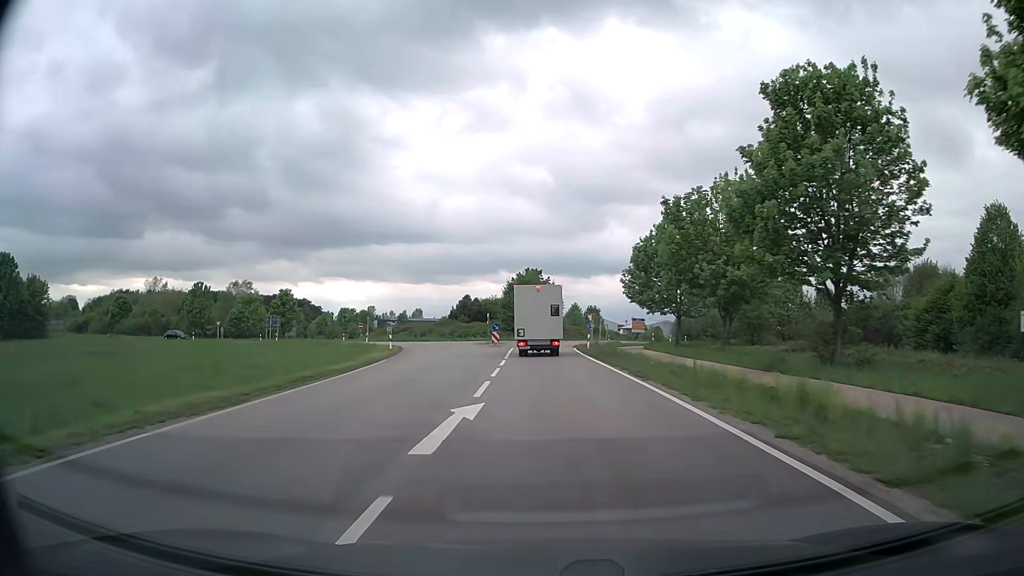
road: secondary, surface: asphalt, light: Day
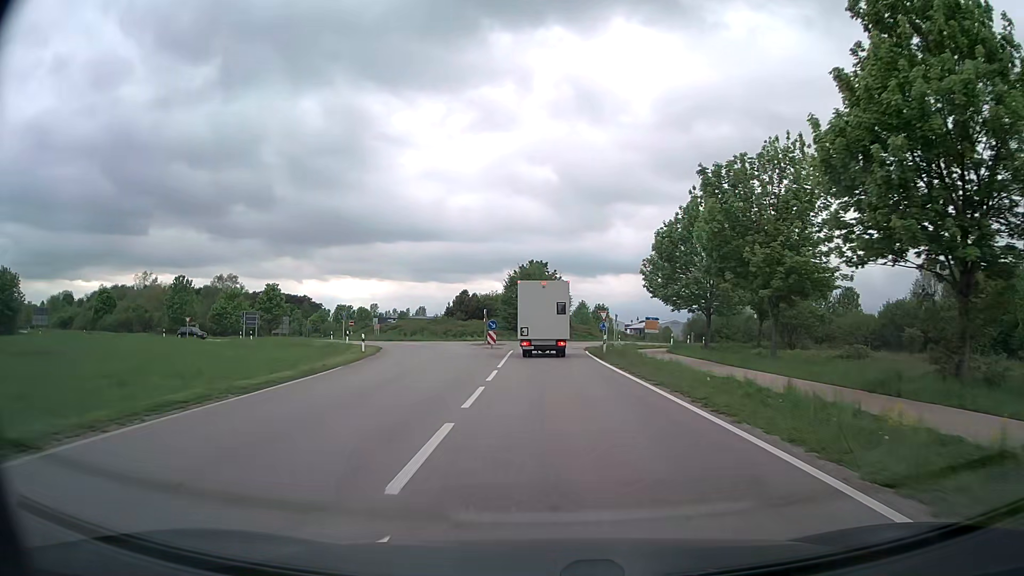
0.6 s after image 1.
(-0.1, +7.9) m; -1°
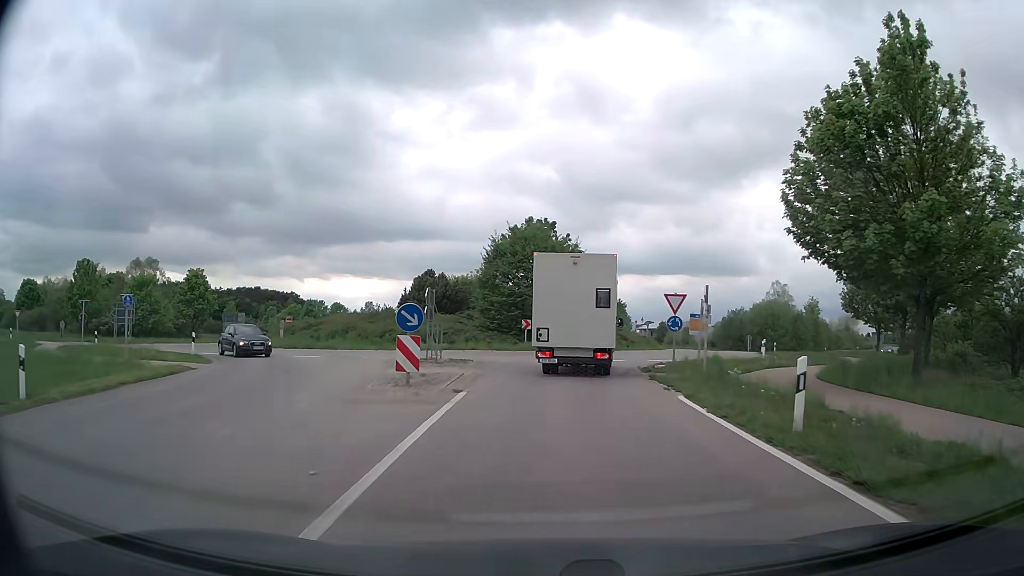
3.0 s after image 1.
(0.0, +25.5) m; 0°
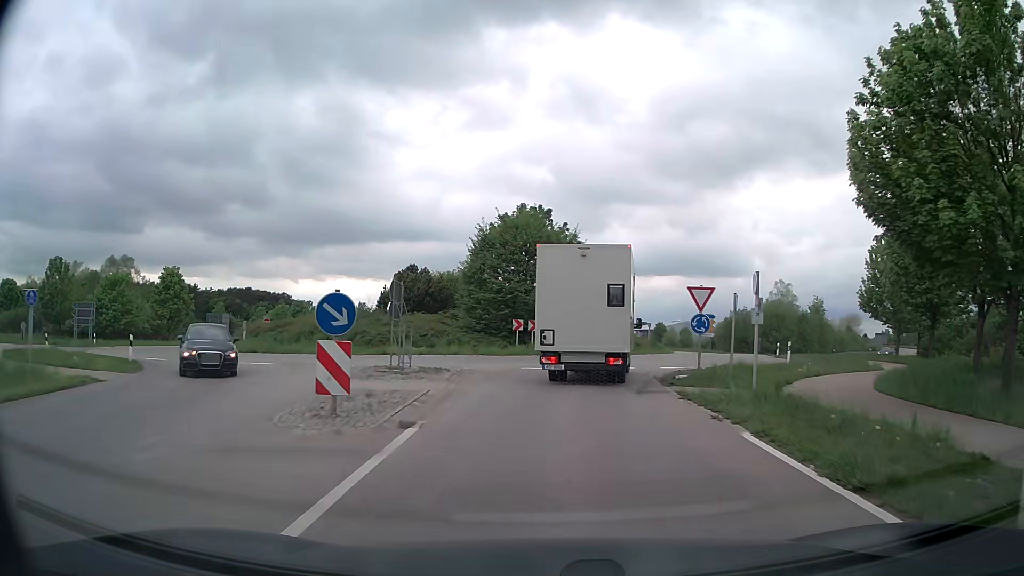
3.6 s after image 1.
(0.0, +4.7) m; +1°
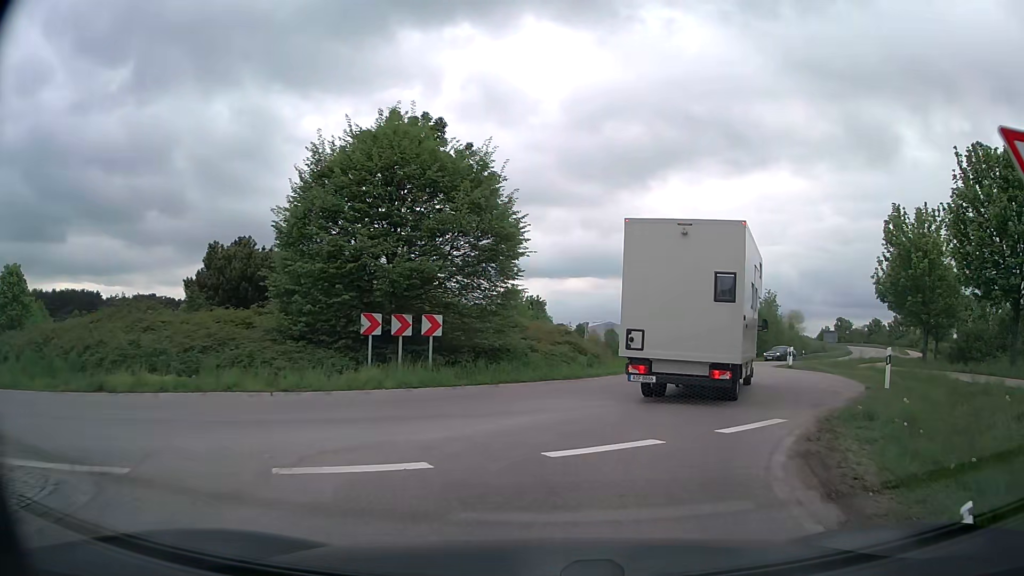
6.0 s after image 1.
(+0.6, +16.3) m; +7°
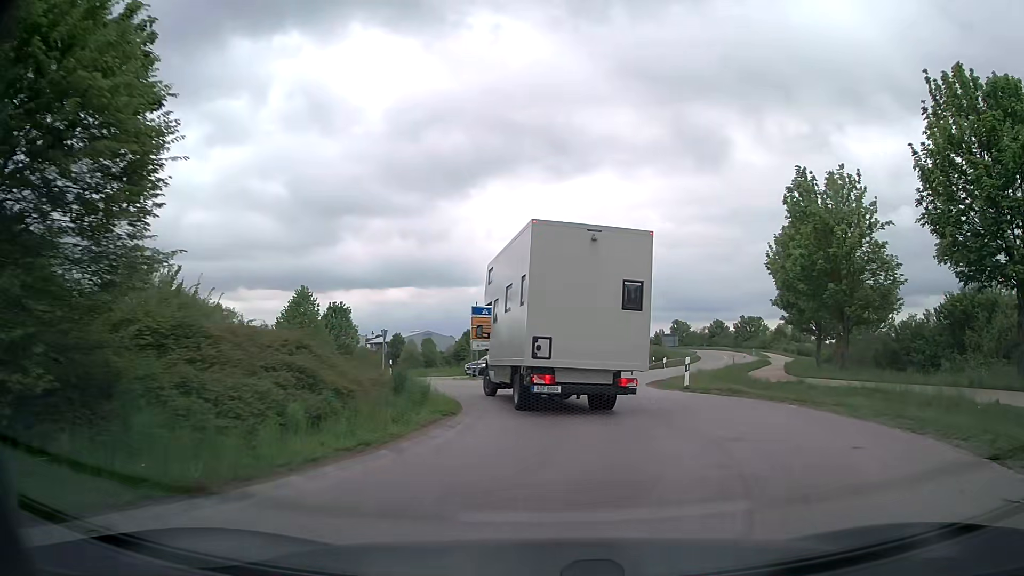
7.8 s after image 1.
(+1.6, +11.9) m; +15°
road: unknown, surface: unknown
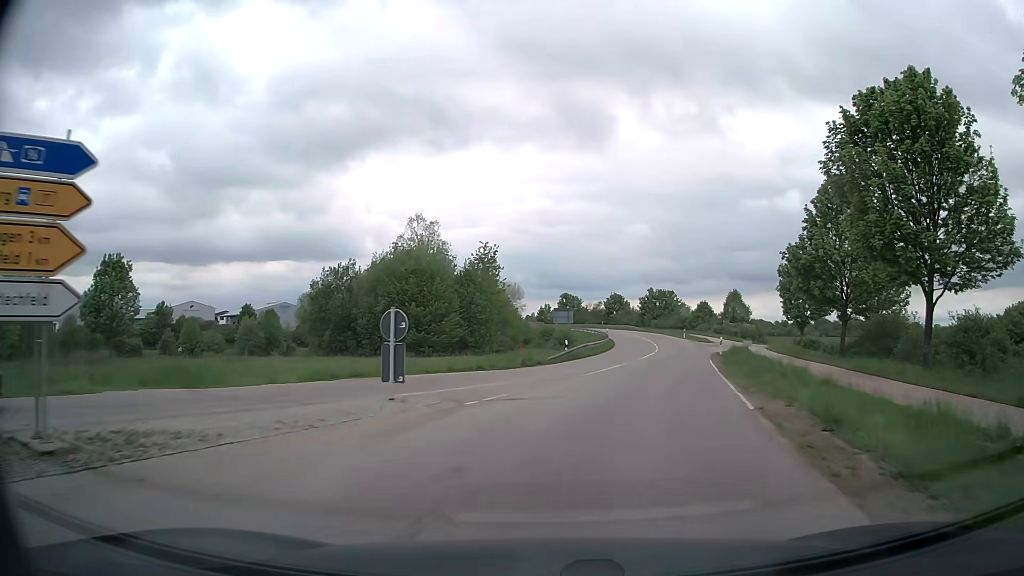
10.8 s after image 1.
(+2.0, +27.1) m; +10°
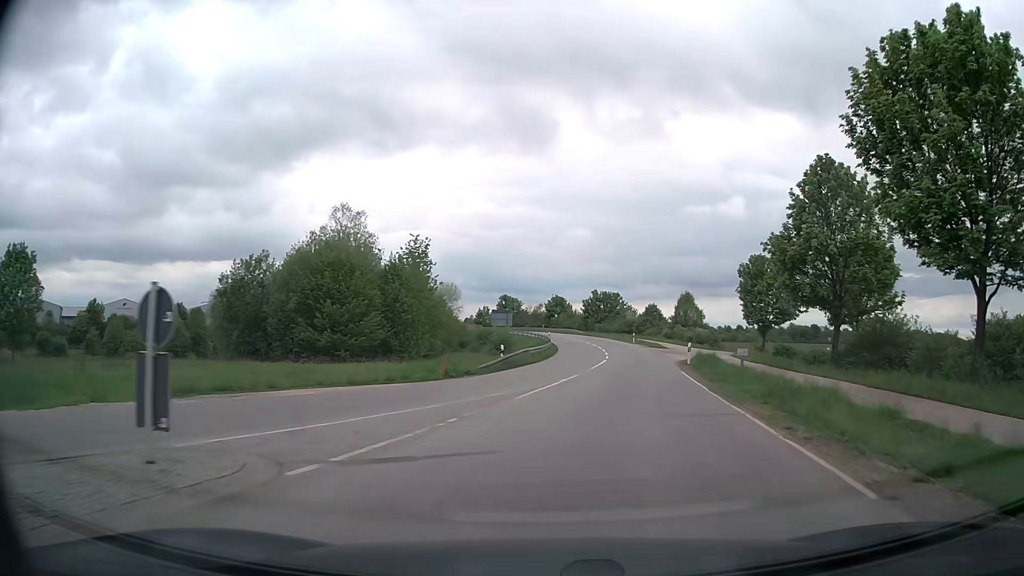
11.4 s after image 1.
(+0.3, +6.8) m; +5°
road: secondary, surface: asphalt
(+1, +10) (+2, +20) (+4, +30) (+5, +40) (+6, +50) (+7, +60) (+8, +69) (+8, +79) (+7, +89) (+6, +99) m
